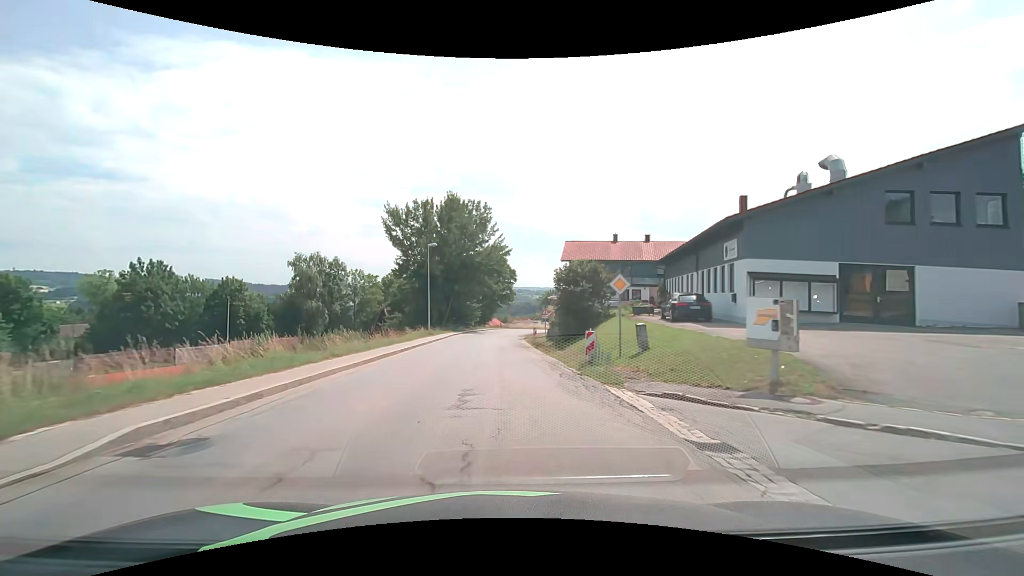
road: secondary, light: Day
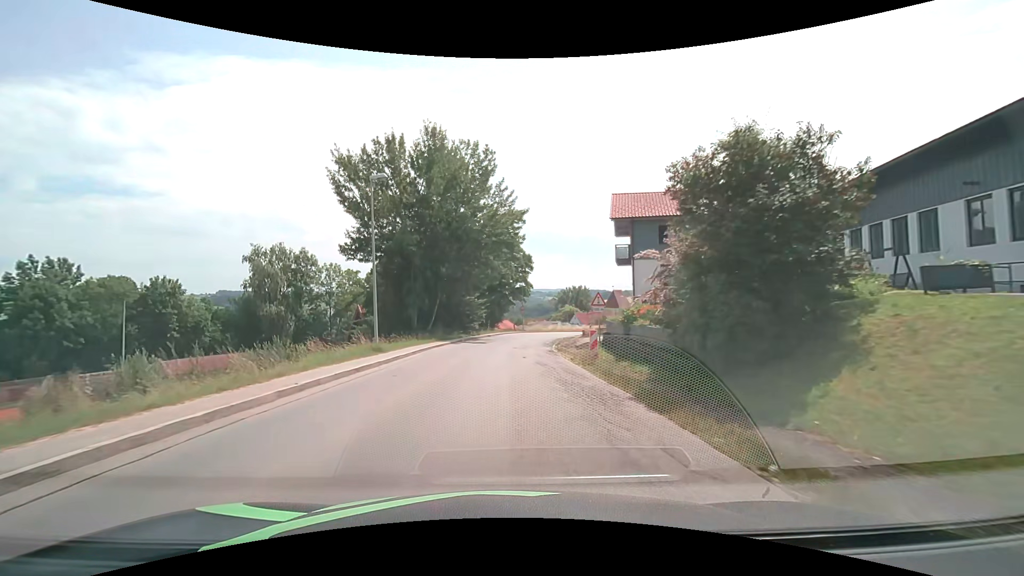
(-0.4, +22.0) m; -2°
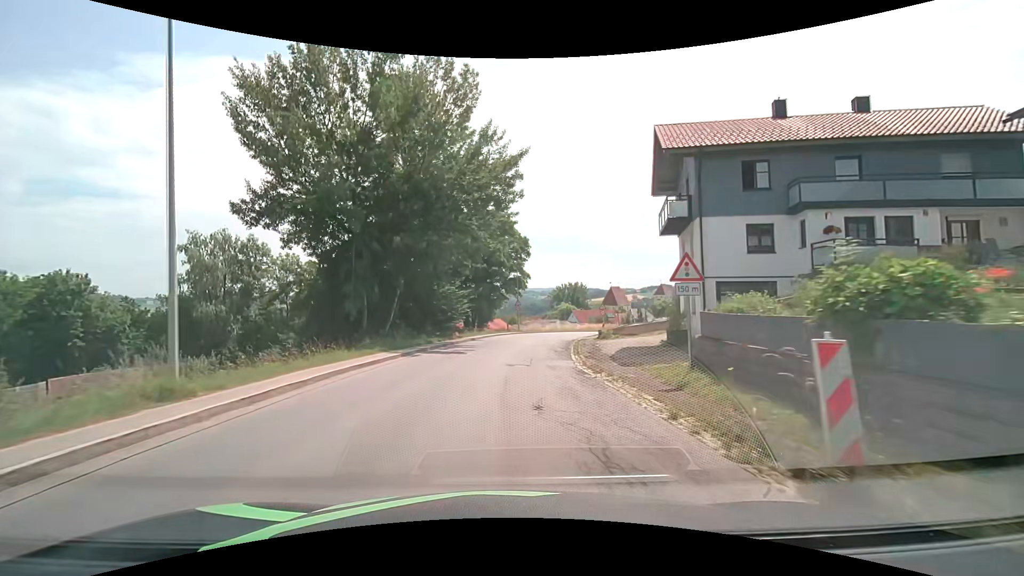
(+0.1, +13.4) m; +1°
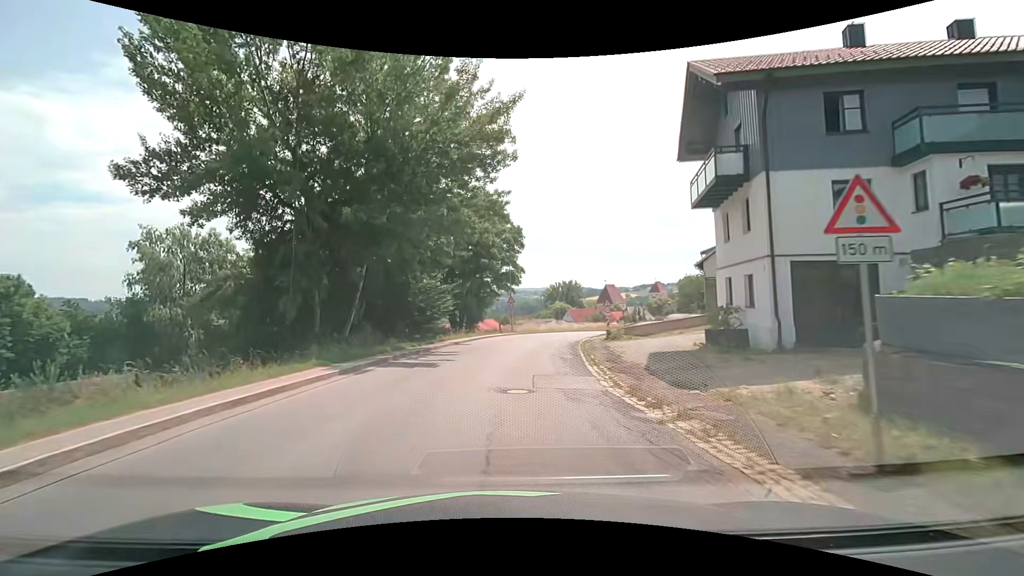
(0.0, +6.3) m; +1°
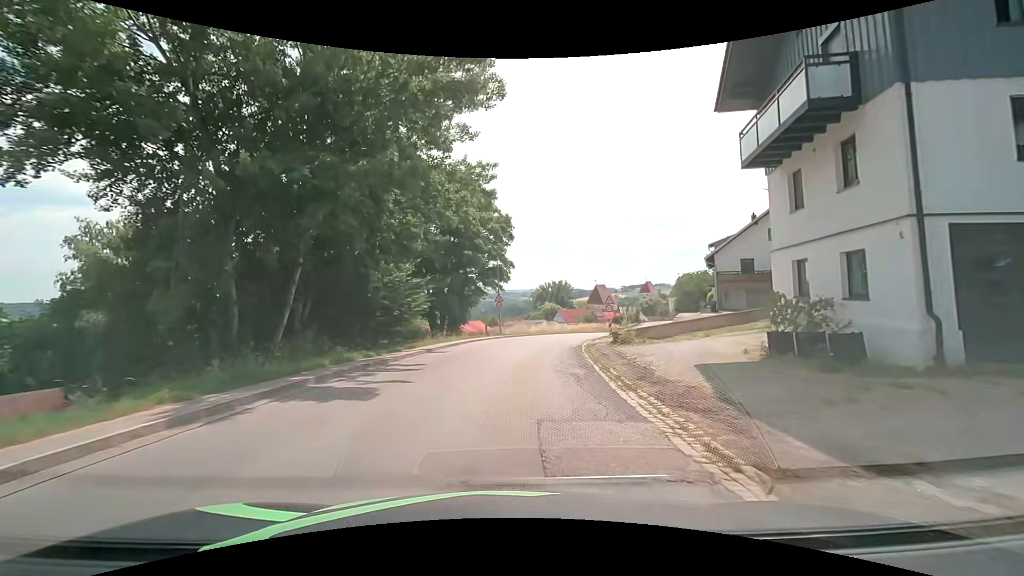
(+0.1, +6.0) m; +1°
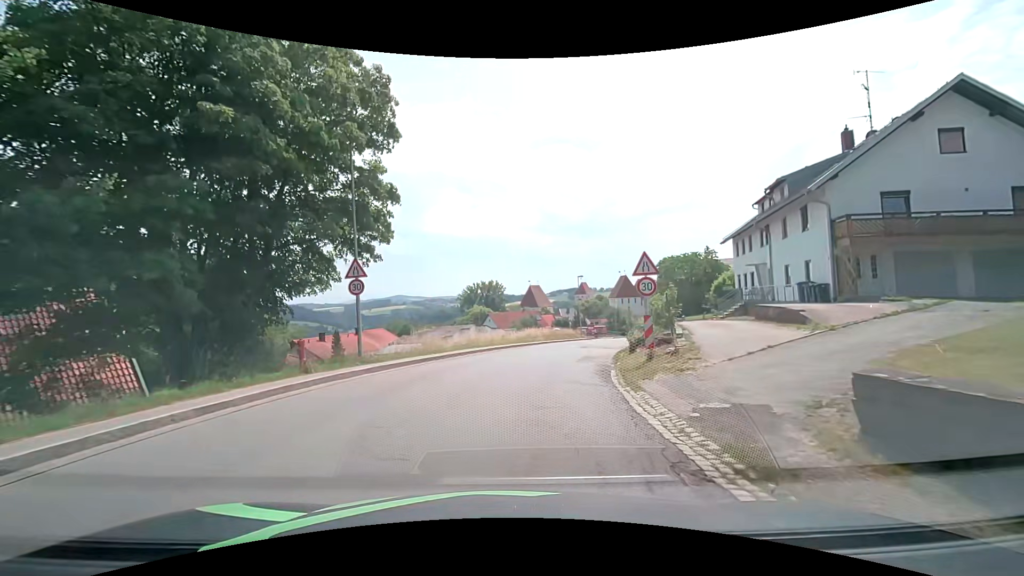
(+1.8, +26.2) m; +9°
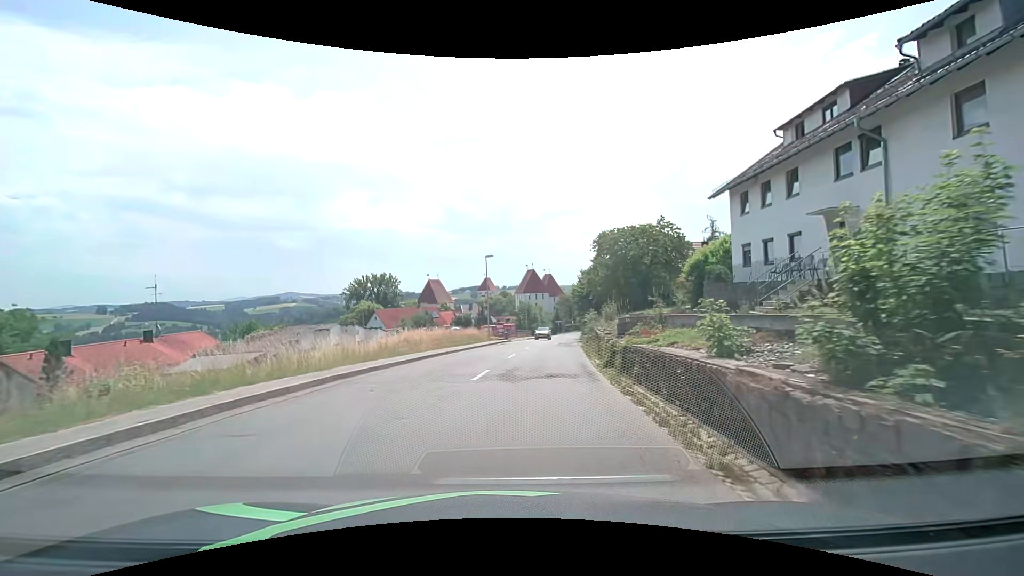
(+1.5, +18.7) m; +9°
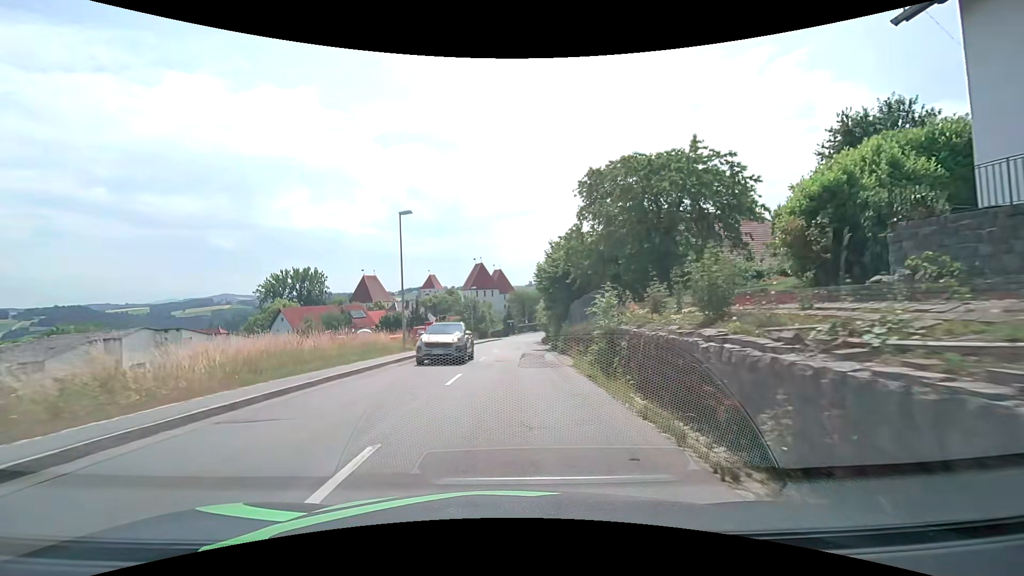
(+1.4, +18.5) m; +7°
(0, +10) (0, +20) (+1, +30) (+1, +40) (+2, +50) (+2, +60) (+3, +70) (+4, +80) (+6, +90) (+9, +99) m
